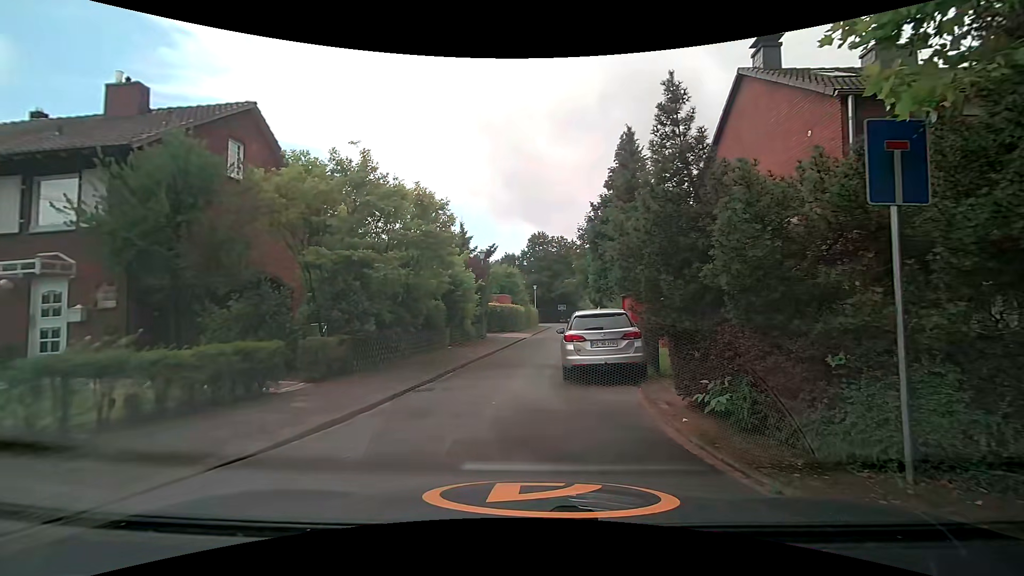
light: Day
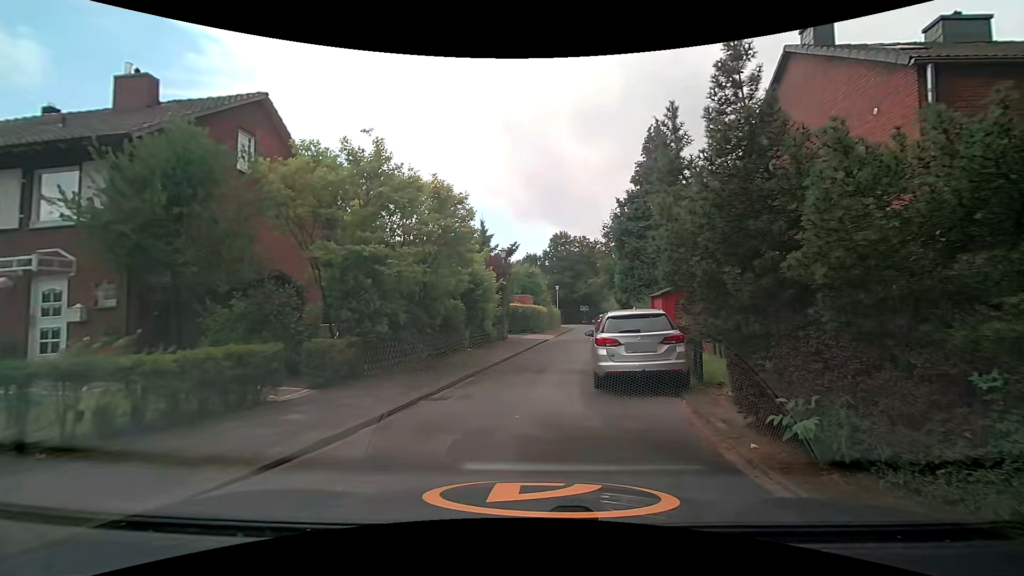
(0.0, +1.1) m; -3°
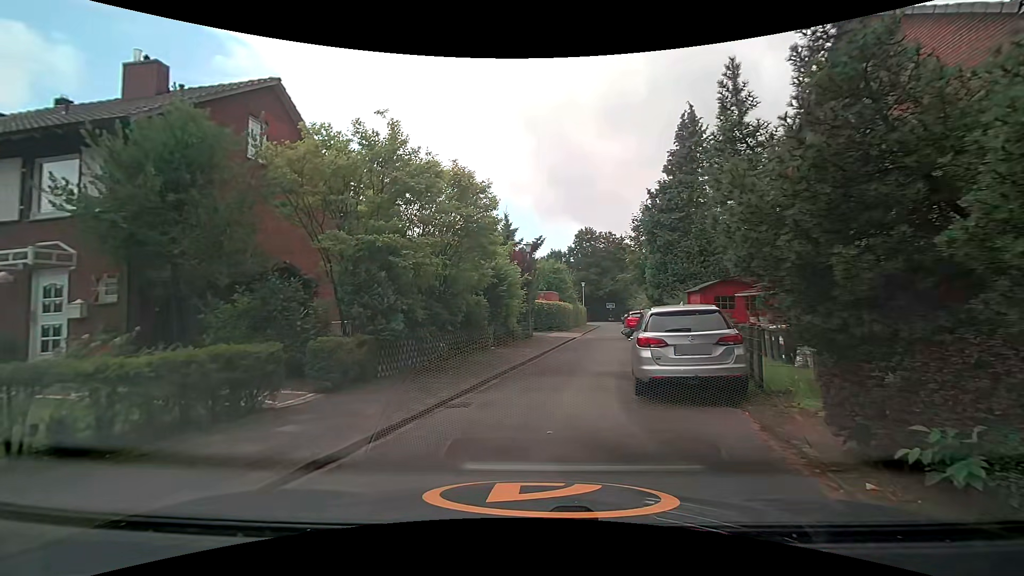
(-0.1, +1.1) m; -4°
